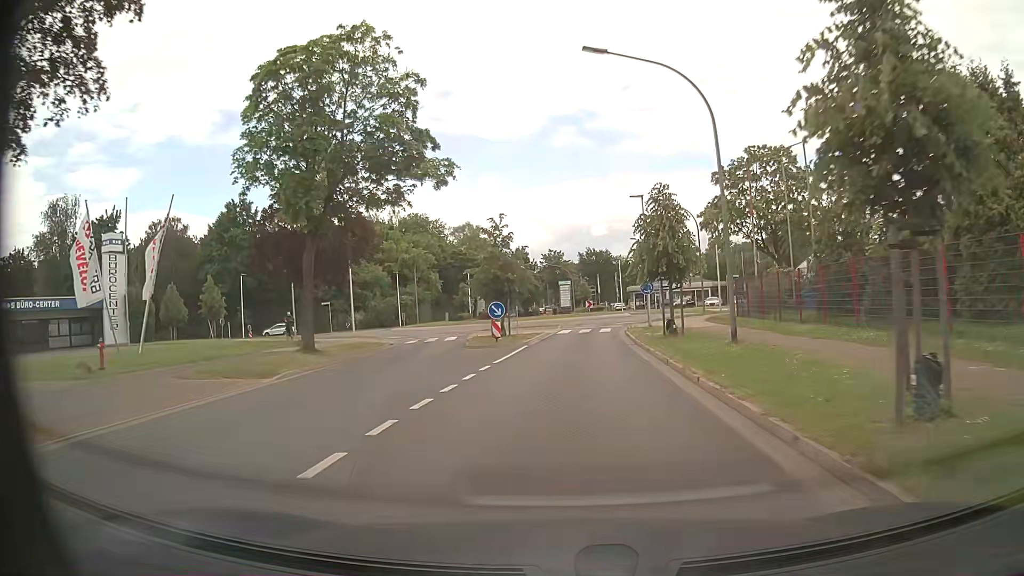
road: unclassified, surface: asphalt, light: Day
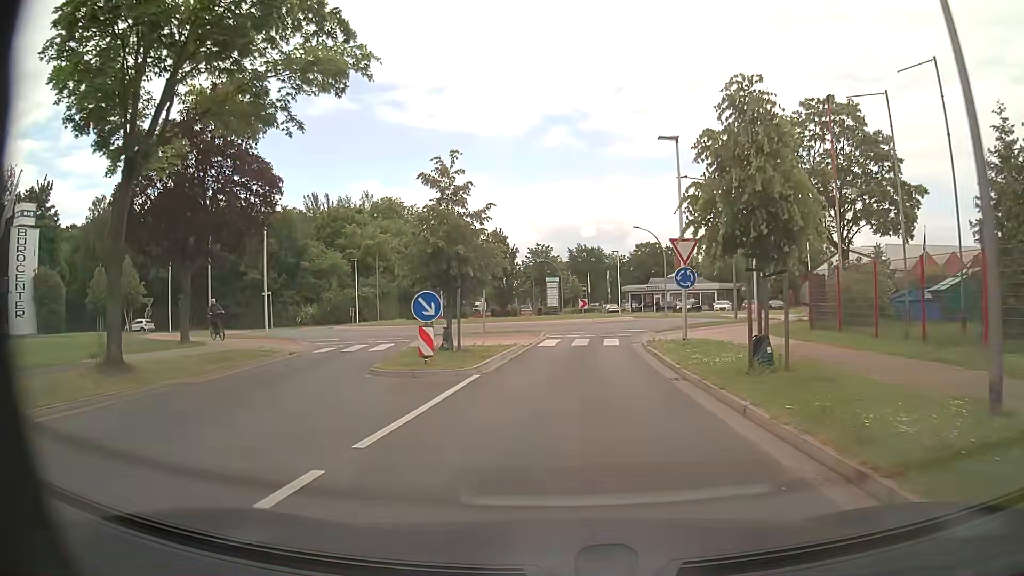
(+0.1, +10.8) m; +1°
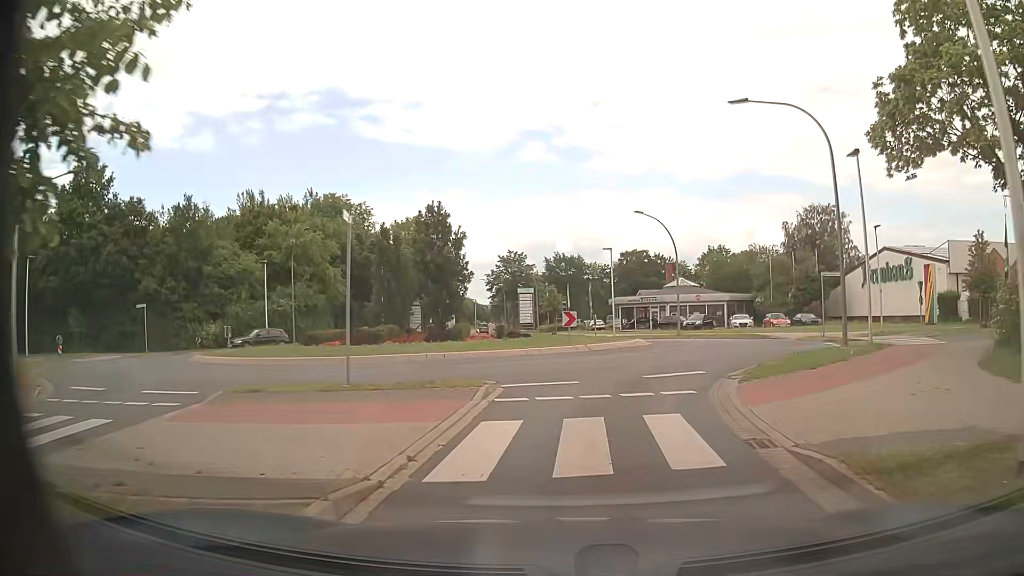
(+0.2, +15.4) m; +2°
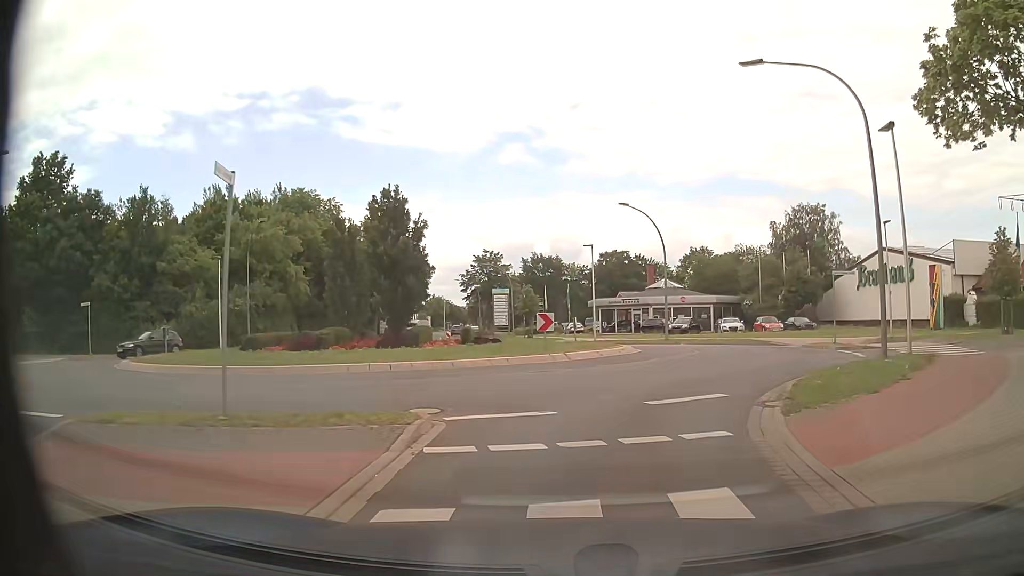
(0.0, +3.9) m; +1°
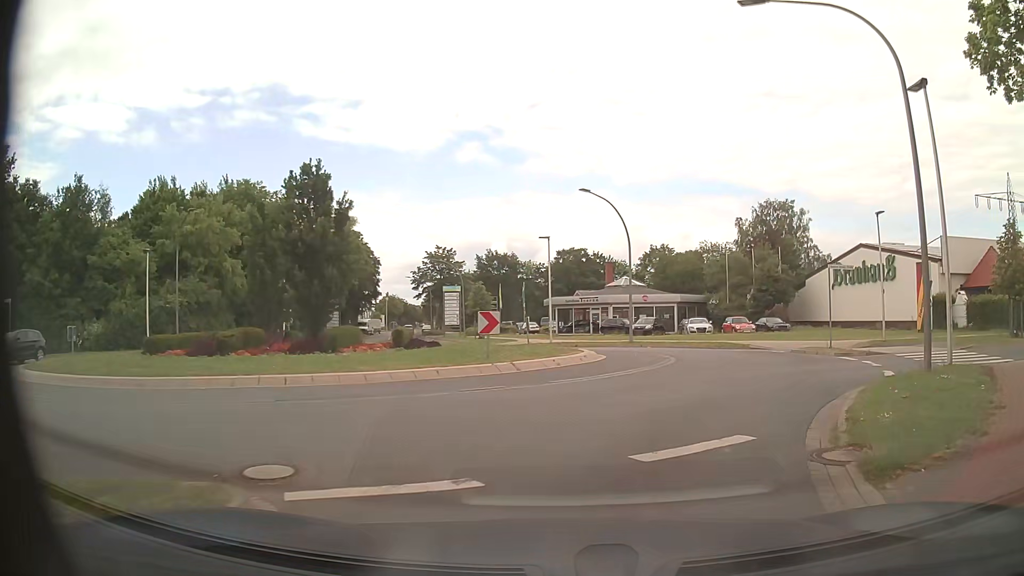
(+0.1, +3.9) m; +5°
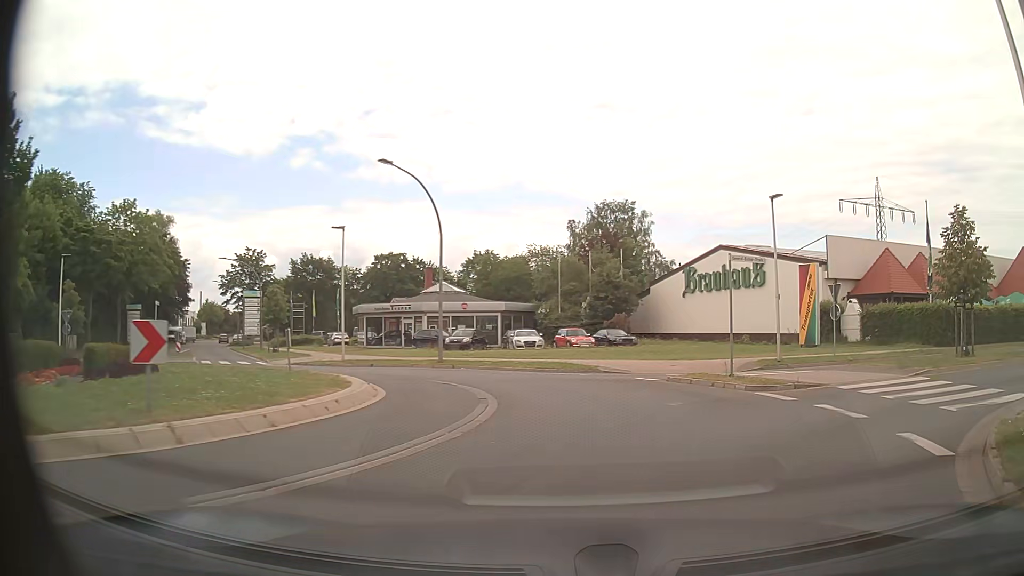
(+0.8, +7.7) m; +14°
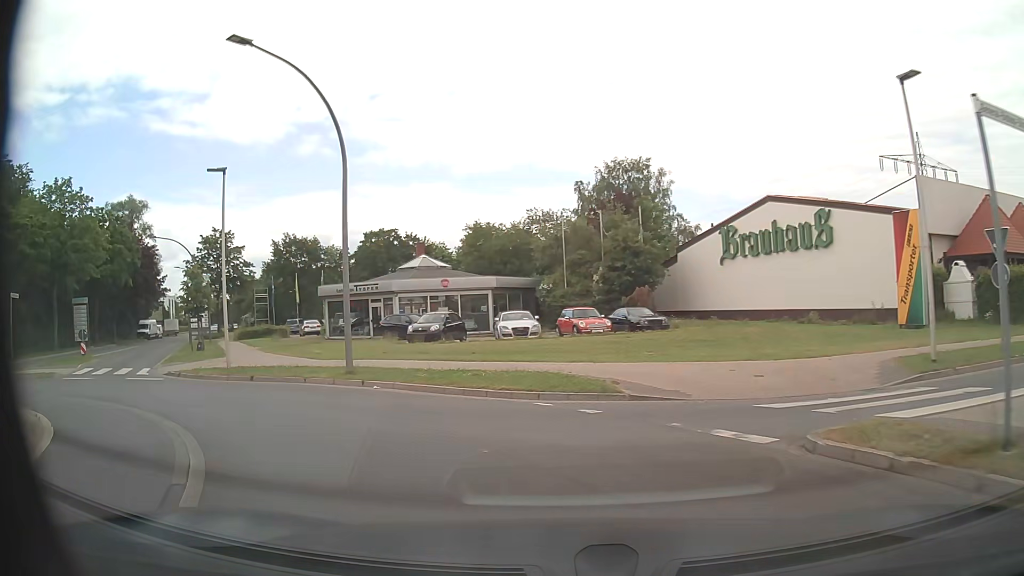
(+0.8, +11.1) m; 0°
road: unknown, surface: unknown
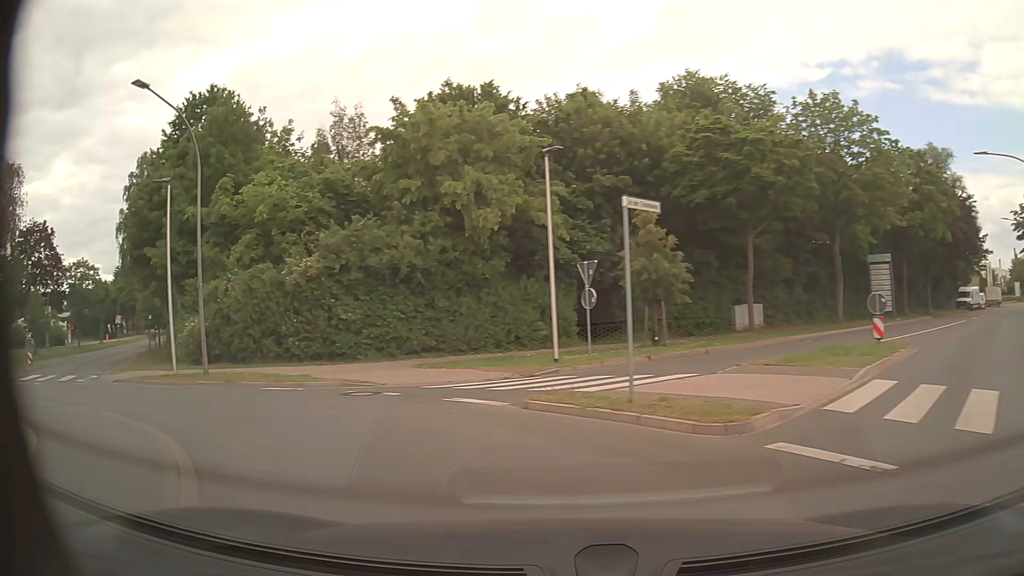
(-9.1, +13.8) m; -71°
(-3, +9) (-11, +15) (-19, +21) (-25, +29) (-30, +38) (-36, +46) (-41, +55) (-46, +63) (-51, +72) (-56, +81) m
